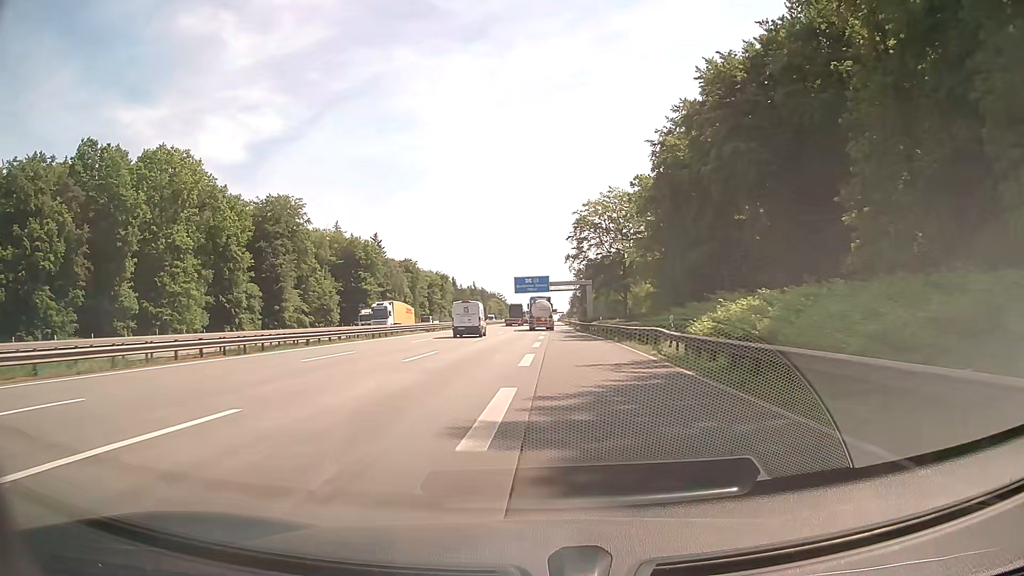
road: motorway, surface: concrete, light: Day
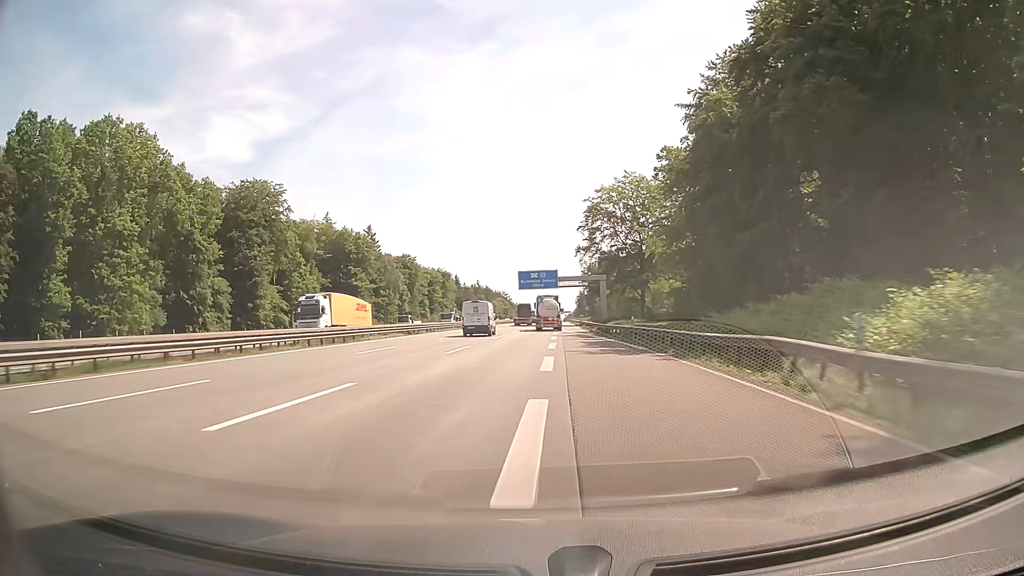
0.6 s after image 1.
(-0.1, +14.0) m; 0°
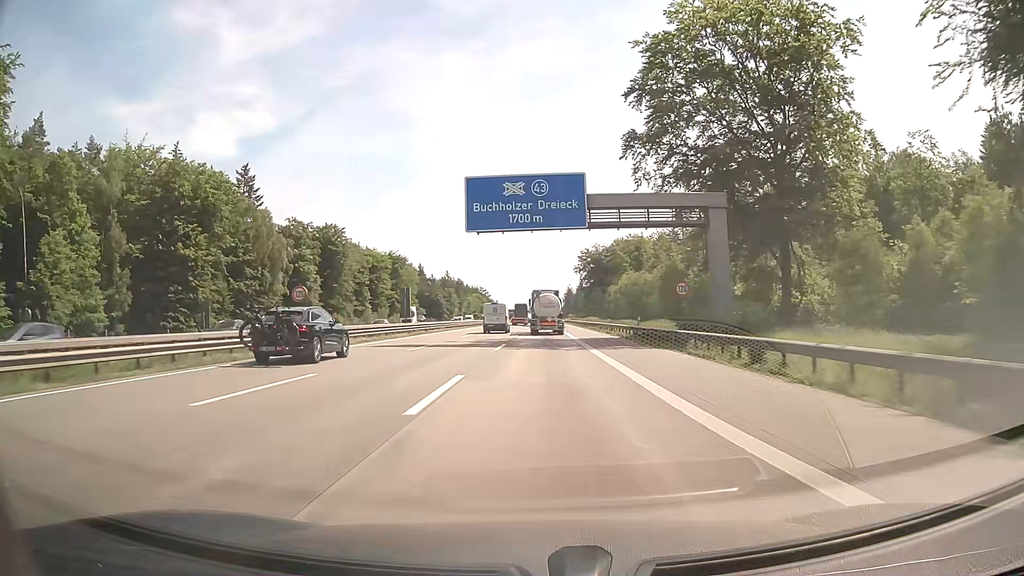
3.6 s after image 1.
(+0.3, +70.5) m; +1°
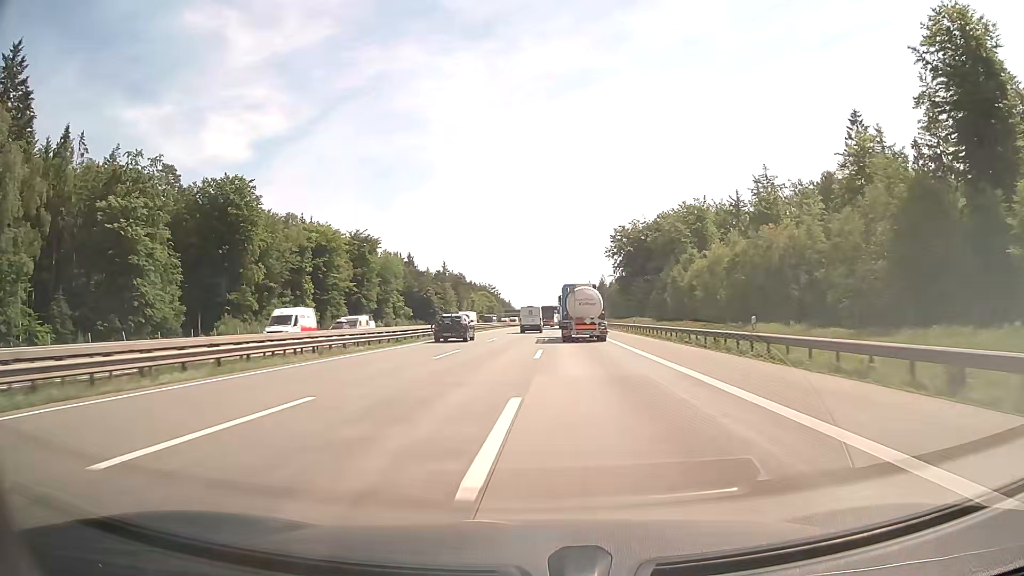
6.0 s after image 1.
(-0.1, +58.7) m; -1°
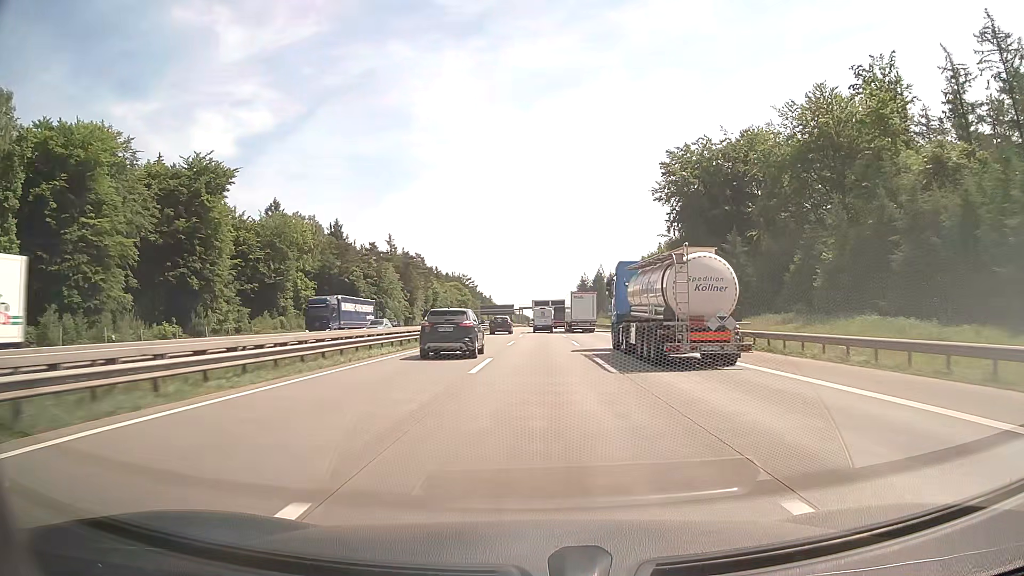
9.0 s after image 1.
(+0.4, +79.3) m; +1°
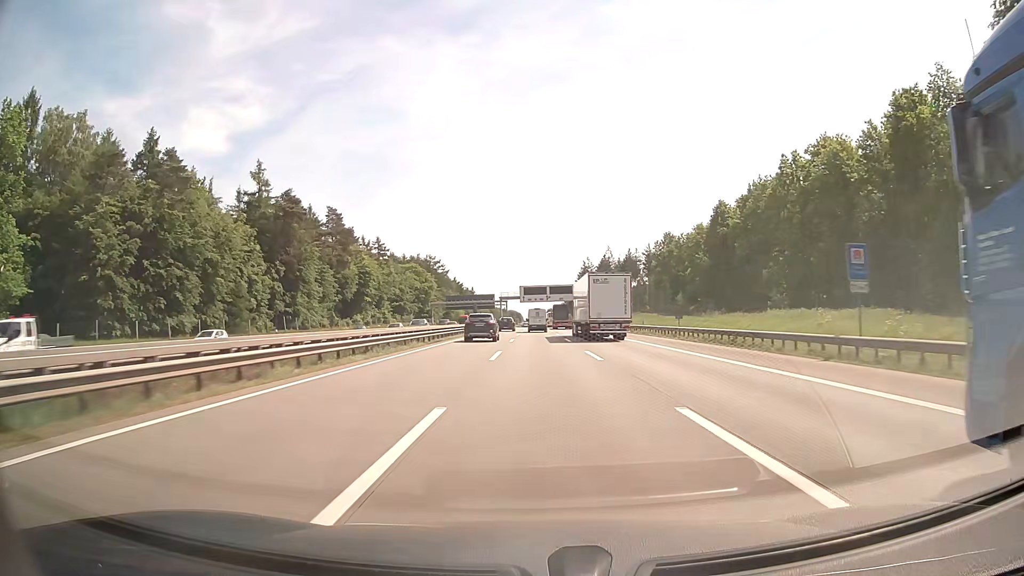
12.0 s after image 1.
(+1.0, +85.4) m; +1°
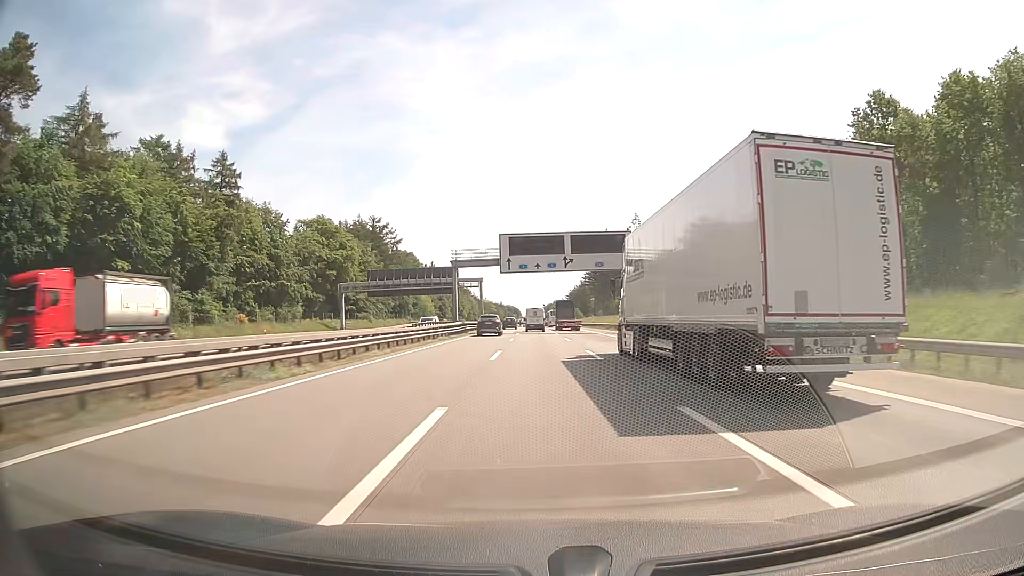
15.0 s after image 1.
(0.0, +90.8) m; 0°
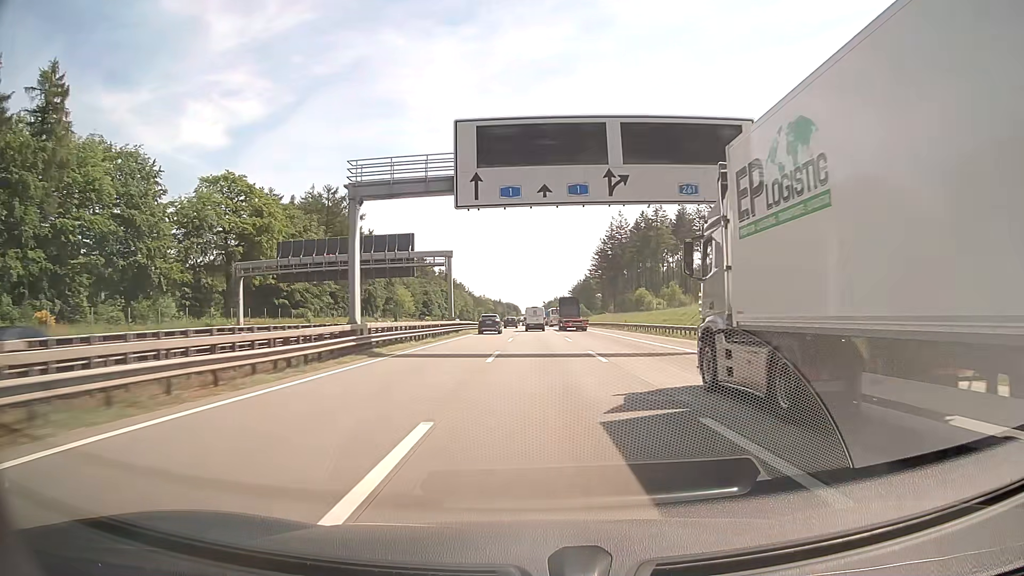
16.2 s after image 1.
(0.0, +37.5) m; 0°
(0, +10) (0, +20) (0, +30) (0, +40) (0, +50) (0, +60) (0, +70) (0, +80) (0, +90) (0, +100) m
